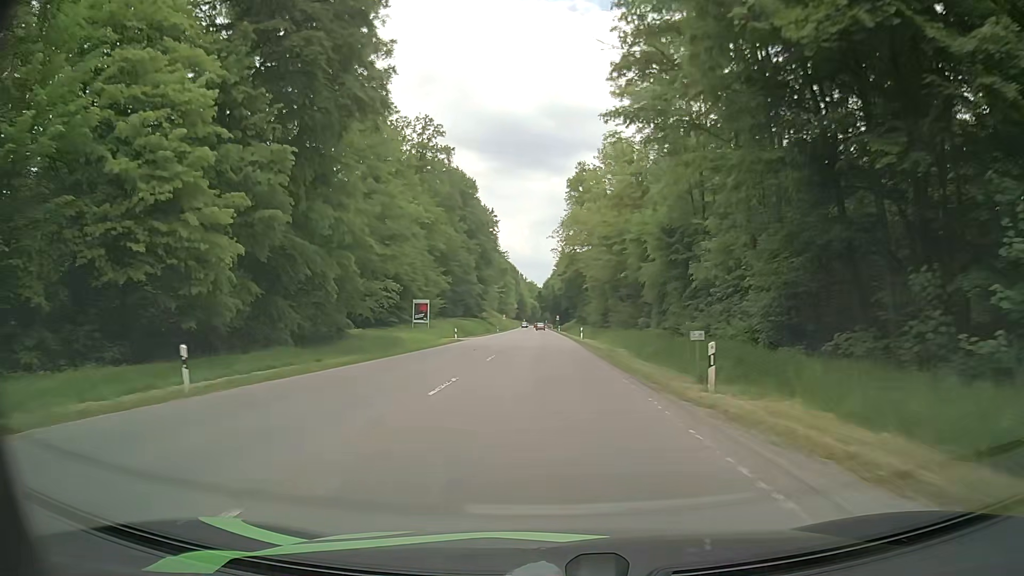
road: secondary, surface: asphalt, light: Day
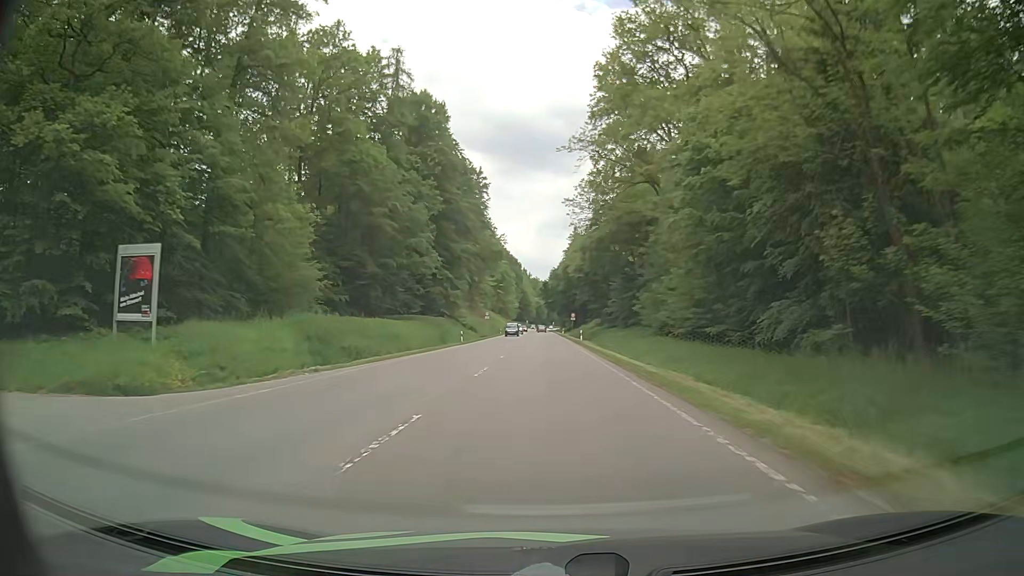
(-0.1, +54.7) m; 0°
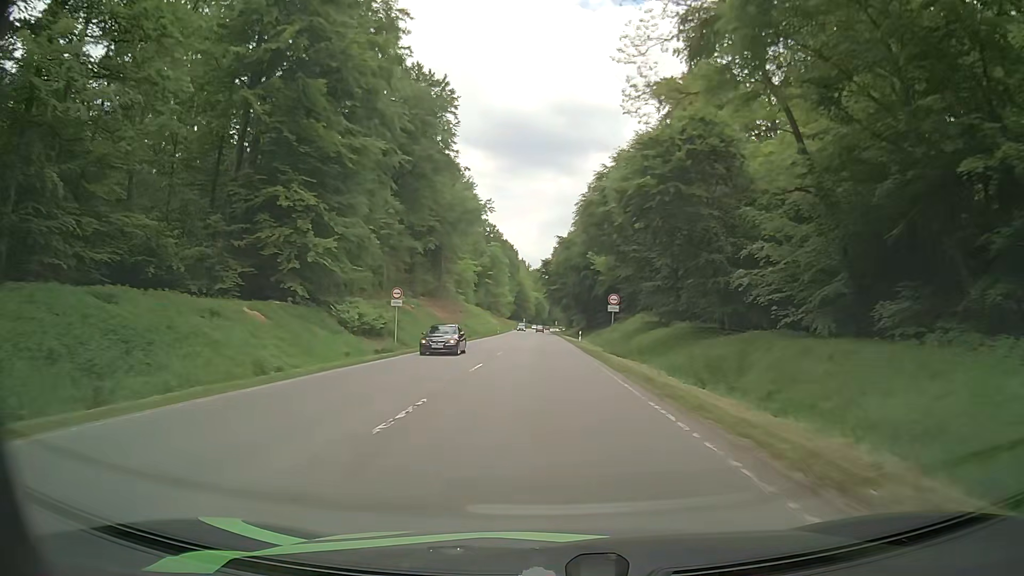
(-0.1, +55.1) m; 0°
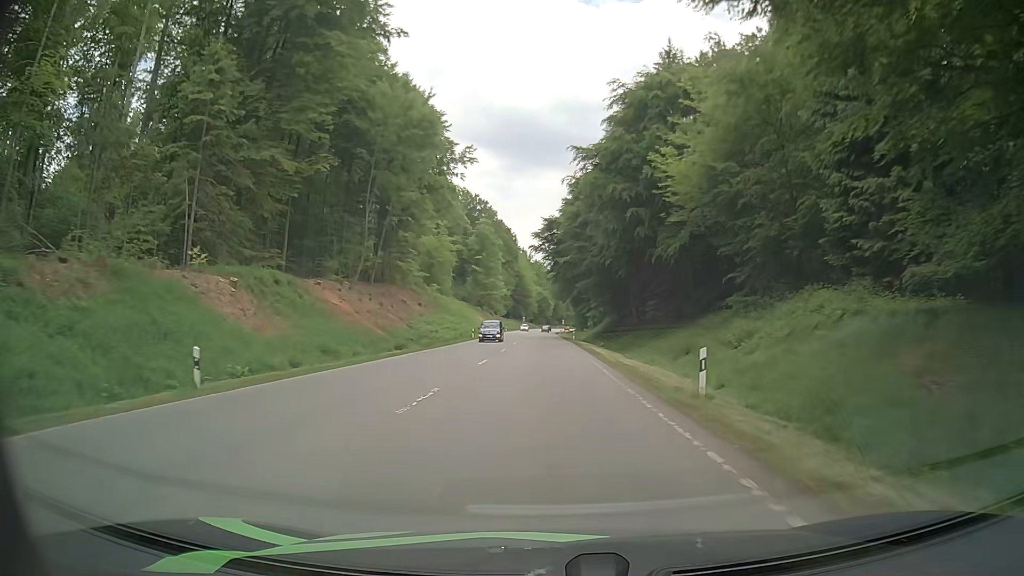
(-0.3, +44.3) m; 0°
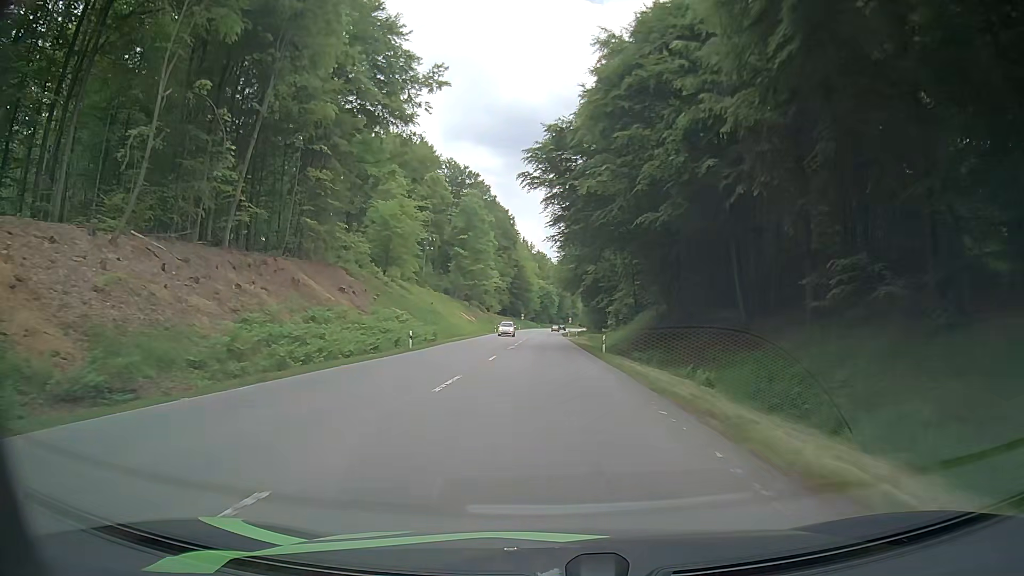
(-0.2, +33.4) m; 0°
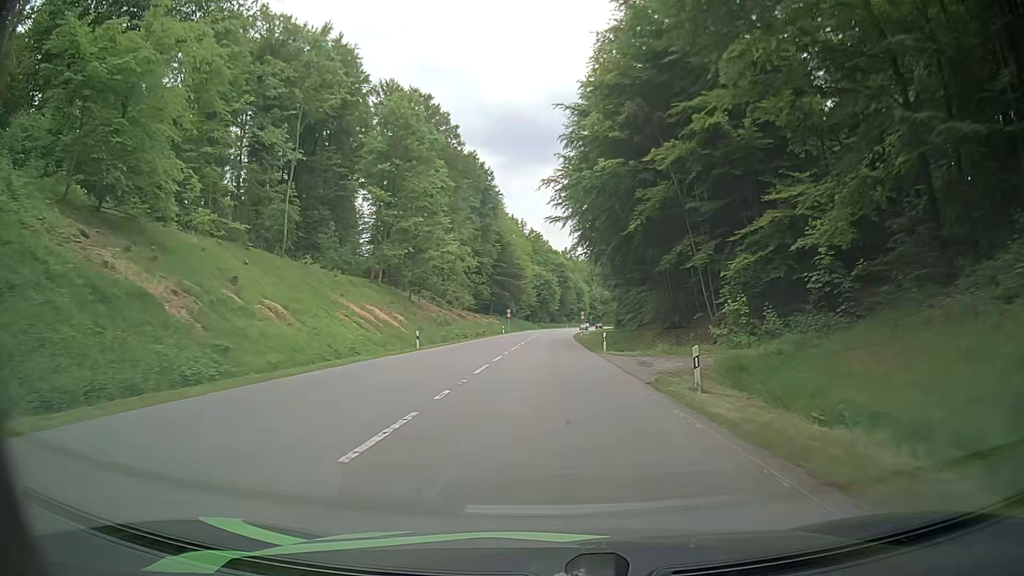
(-0.1, +56.0) m; +1°
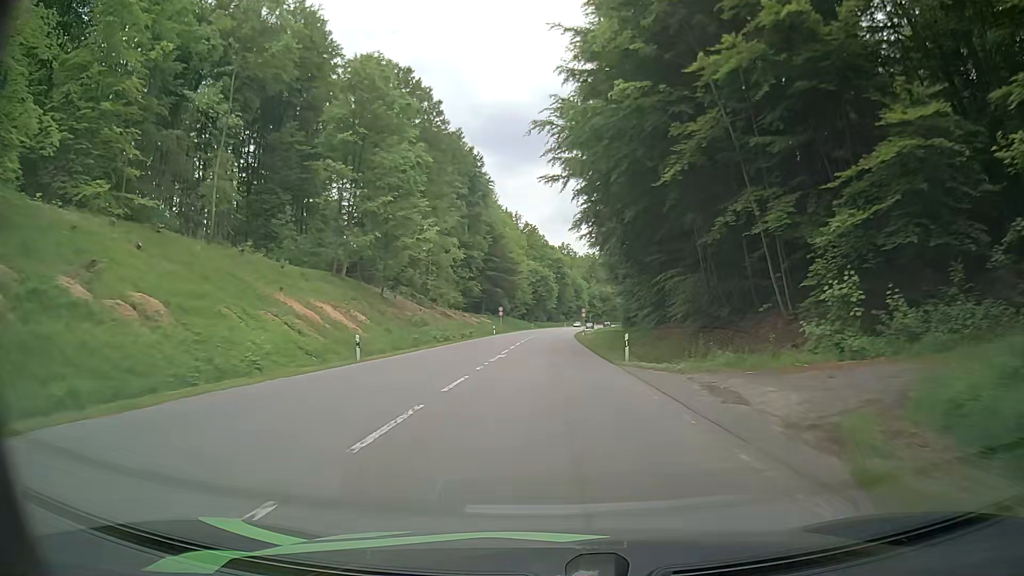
(-0.1, +11.3) m; 0°
(0, +10) (0, +20) (0, +30) (0, +40) (0, +50) (0, +60) (0, +70) (+1, +80) (+1, +90) (+1, +100) m
